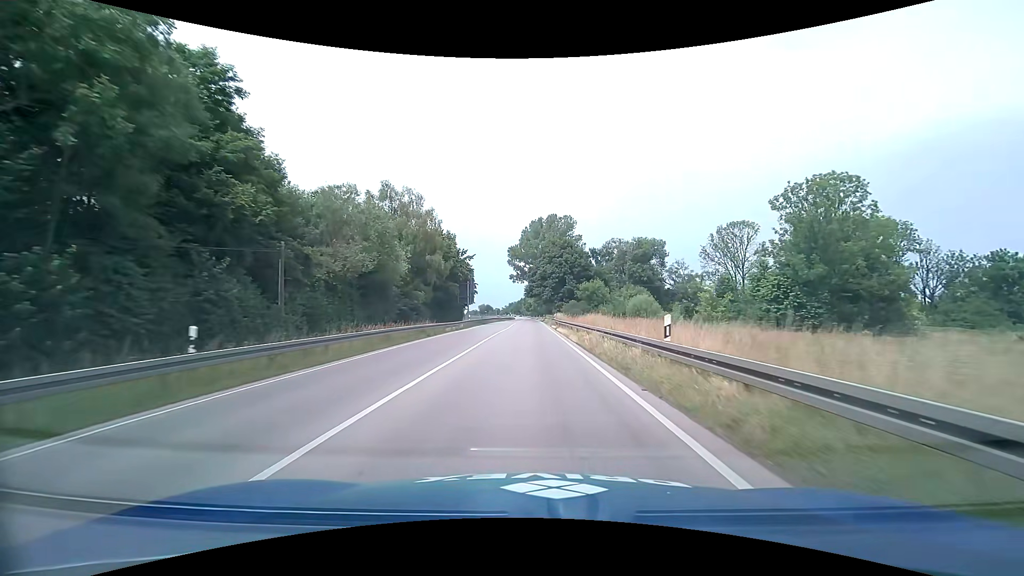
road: trunk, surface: asphalt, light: Day
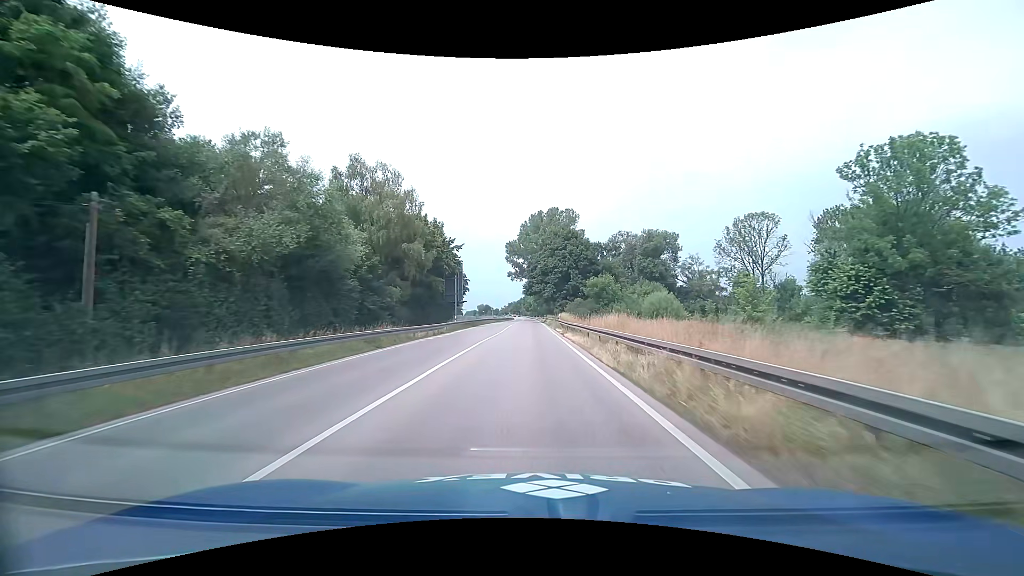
(0.0, +10.5) m; 0°
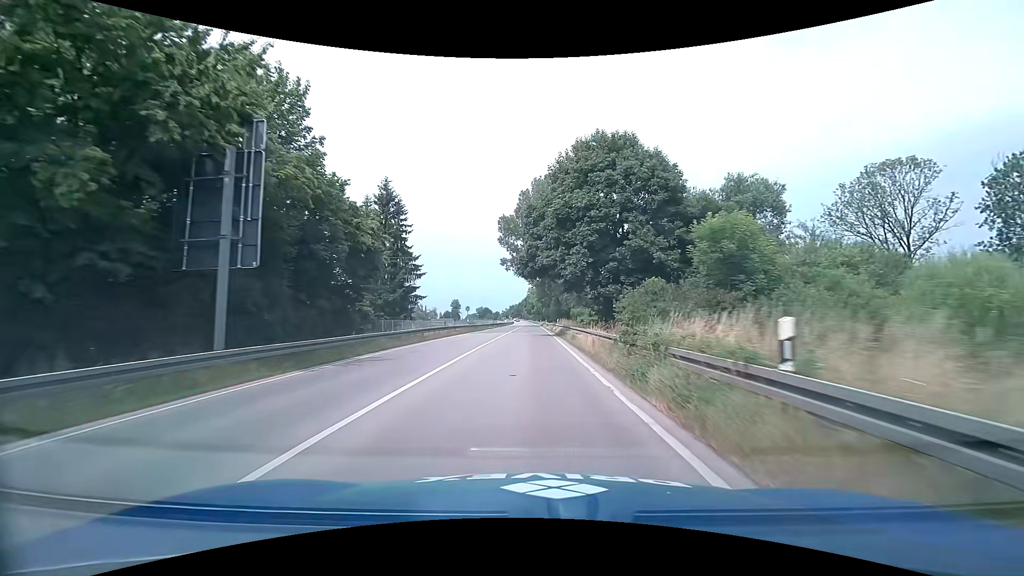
(-0.1, +43.0) m; 0°
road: primary
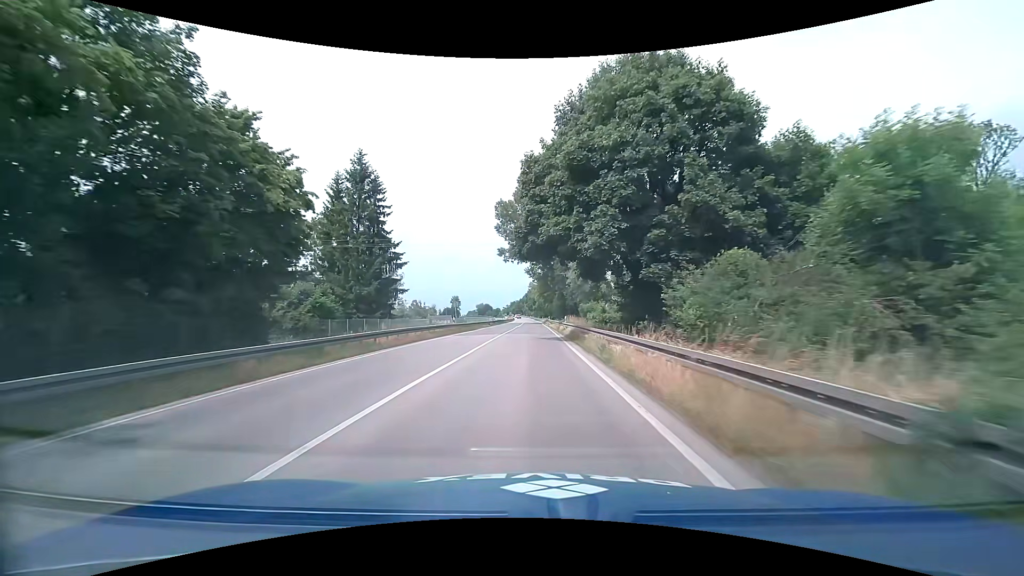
(0.0, +10.9) m; 0°
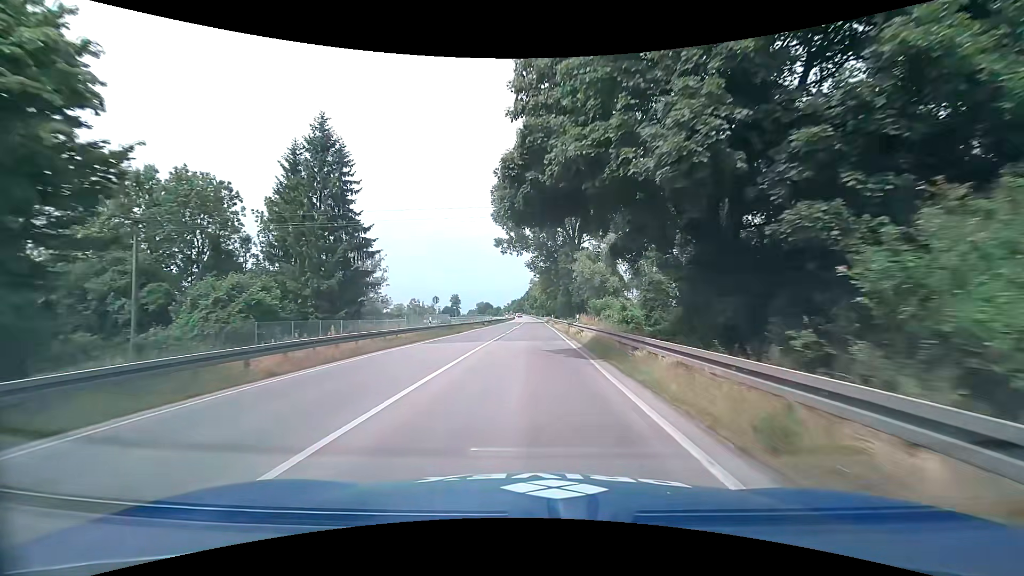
(0.0, +11.0) m; -1°
